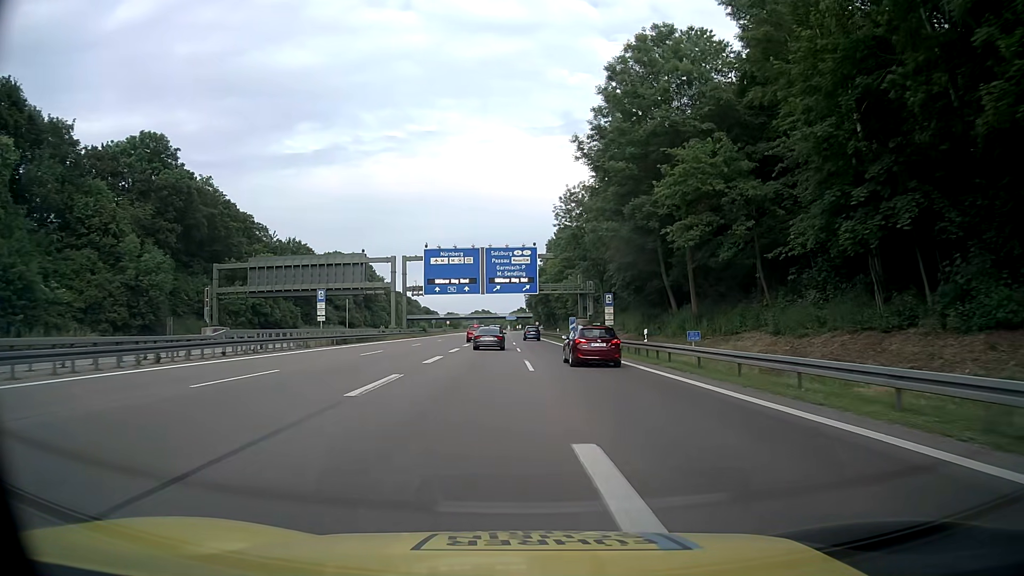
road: motorway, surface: asphalt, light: Day
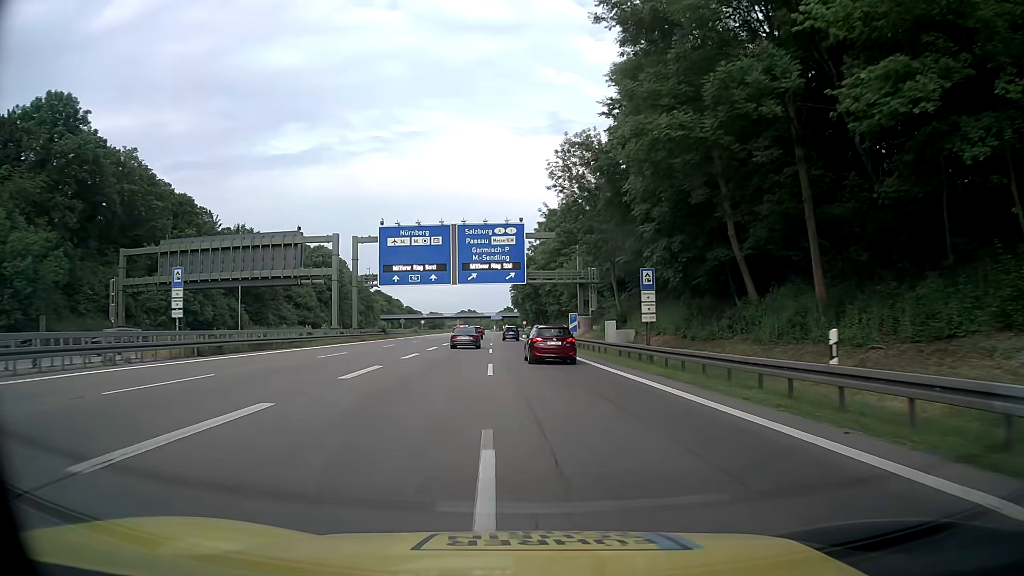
(+0.3, +20.2) m; +1°
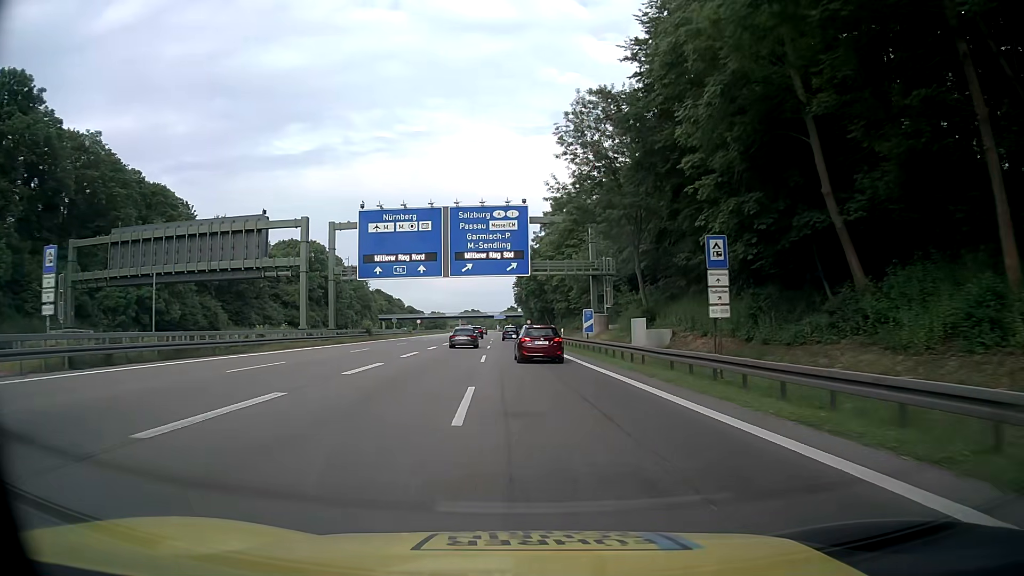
(0.0, +10.1) m; 0°
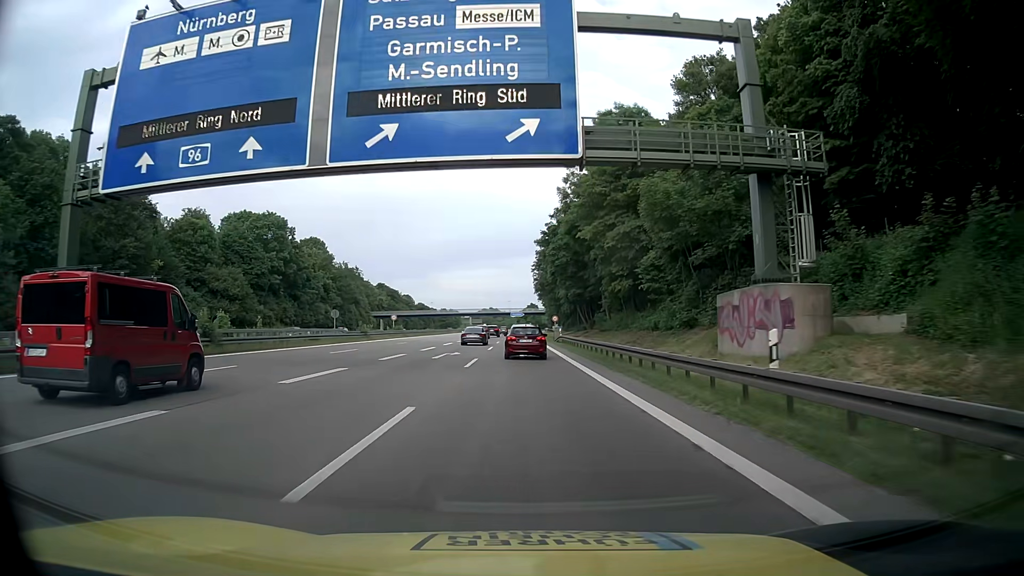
(-0.5, +40.5) m; -2°
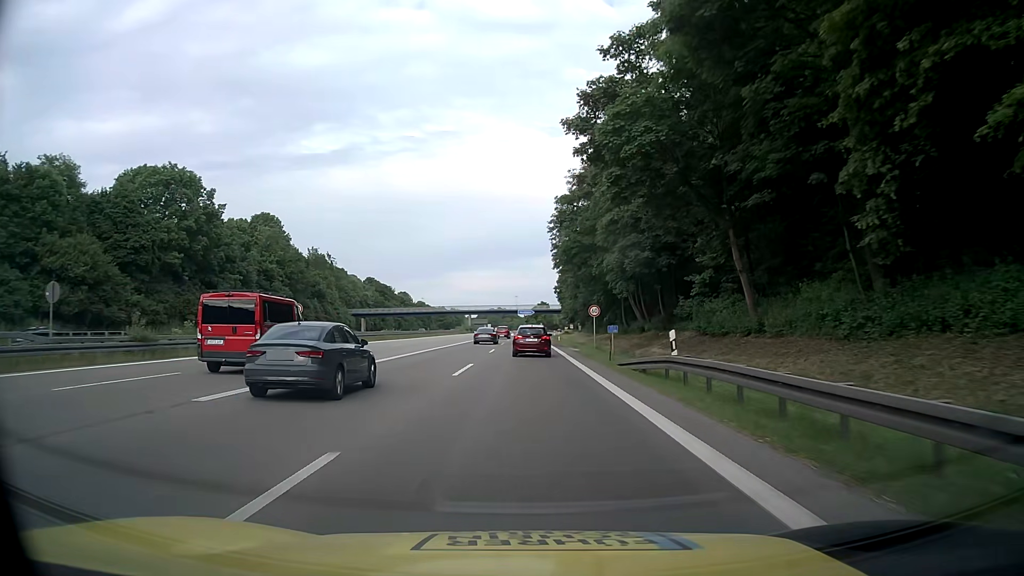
(-0.2, +40.5) m; -1°
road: motorway_link
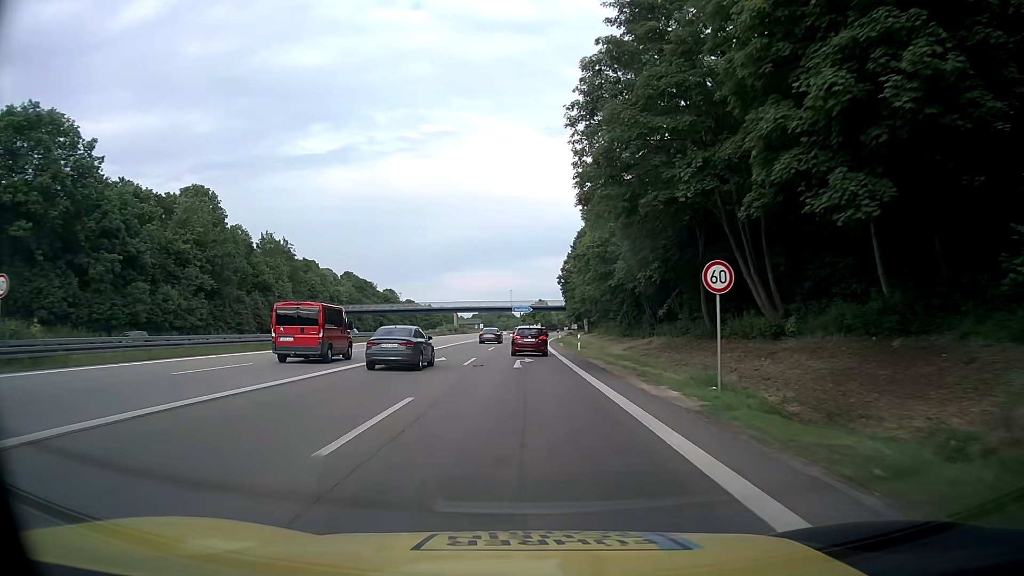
(0.0, +30.3) m; +1°
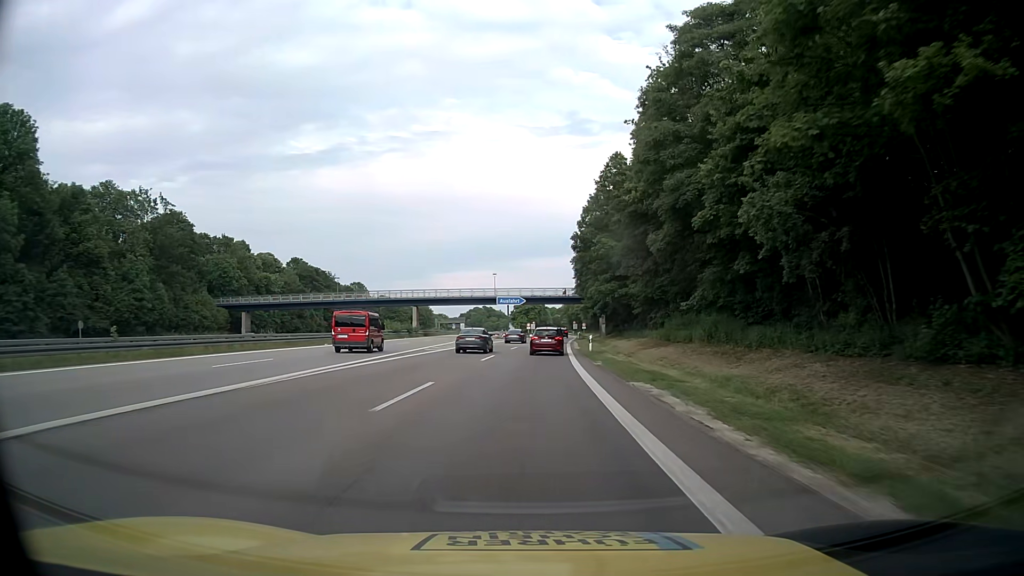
(-0.8, +50.2) m; 0°
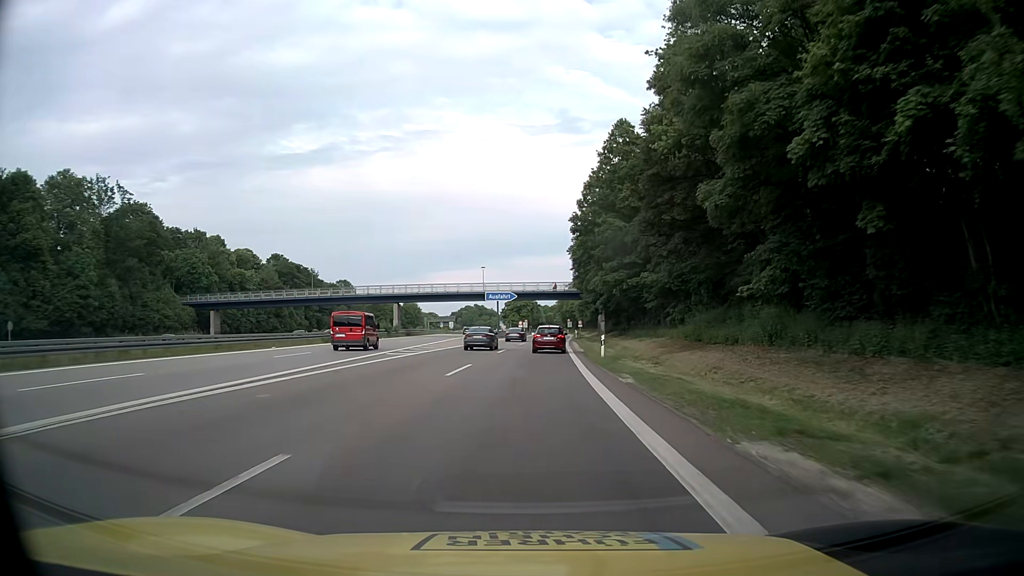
(+0.1, +10.0) m; 0°
(0, +10) (0, +20) (+1, +30) (+1, +40) (+2, +50) (+2, +60) (+3, +70) (+3, +80) (+4, +90) (+5, +100) m
